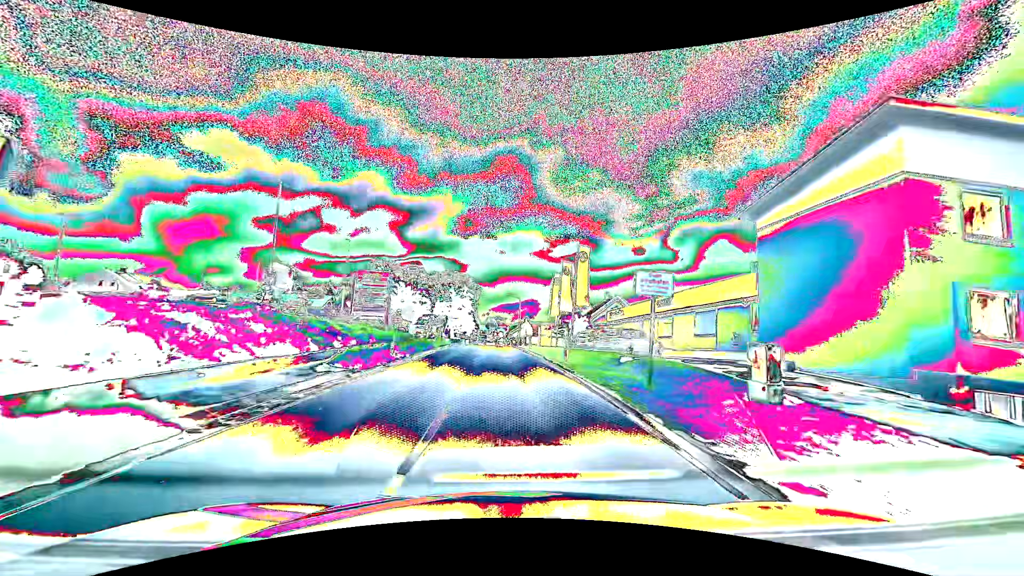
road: tertiary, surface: asphalt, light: Day
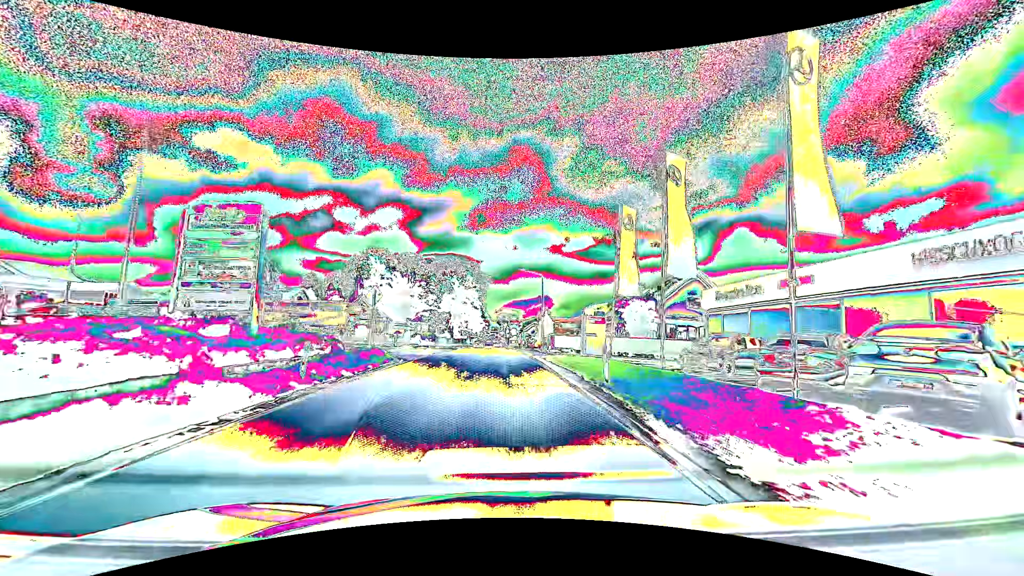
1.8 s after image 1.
(-0.2, +26.8) m; -1°
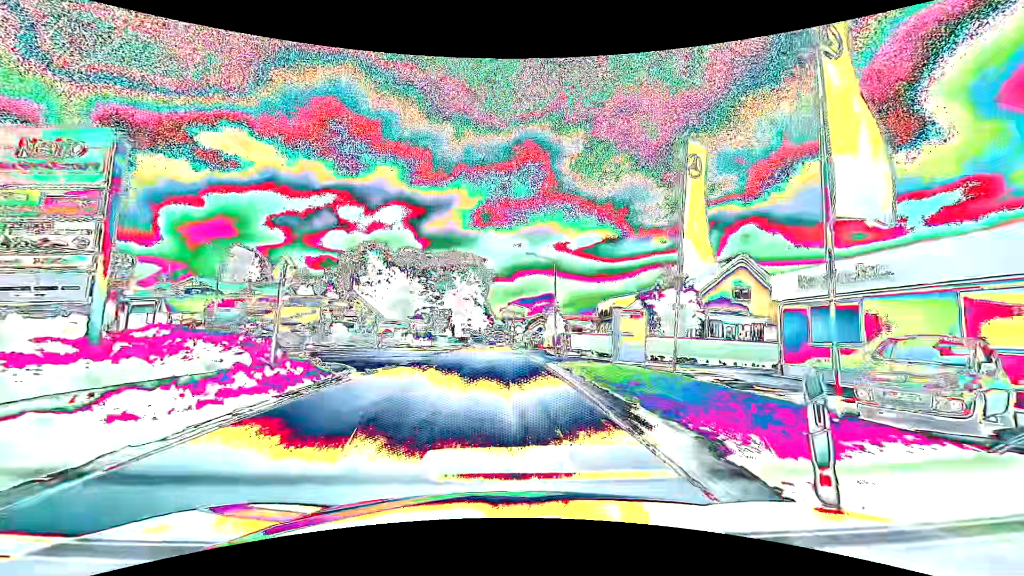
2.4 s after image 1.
(0.0, +8.4) m; -1°
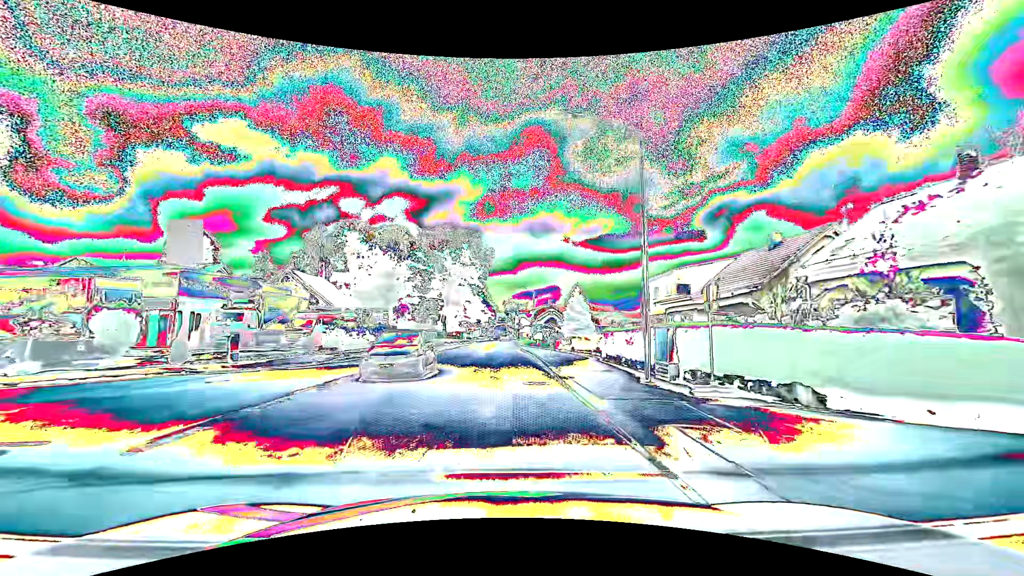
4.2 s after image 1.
(0.0, +24.3) m; 0°
(0, +10) (0, +20) (0, +30) (0, +40) (0, +50) (0, +60) (0, +70) (-1, +80) (-1, +90) (-1, +100) m
